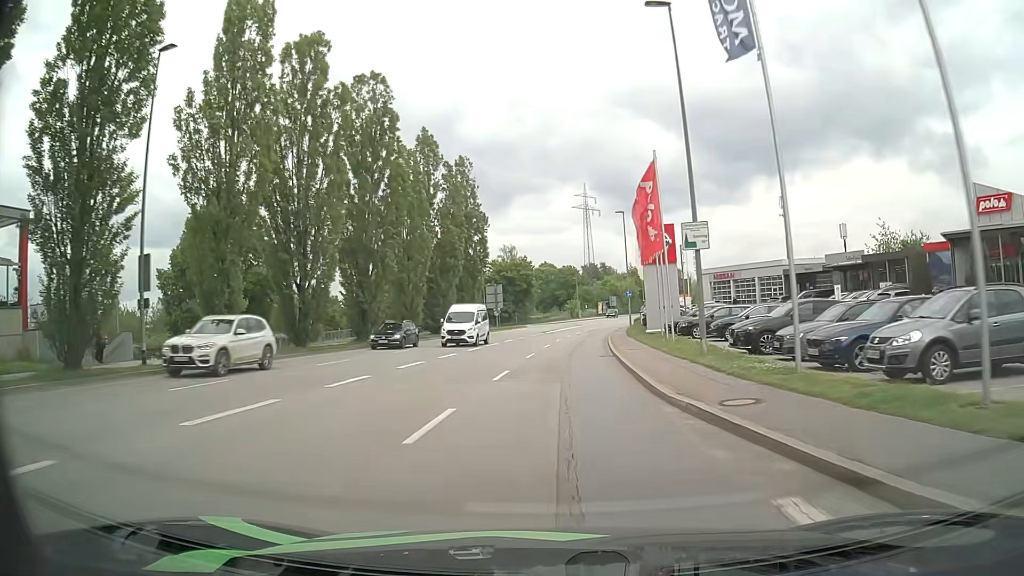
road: tertiary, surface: asphalt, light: Day
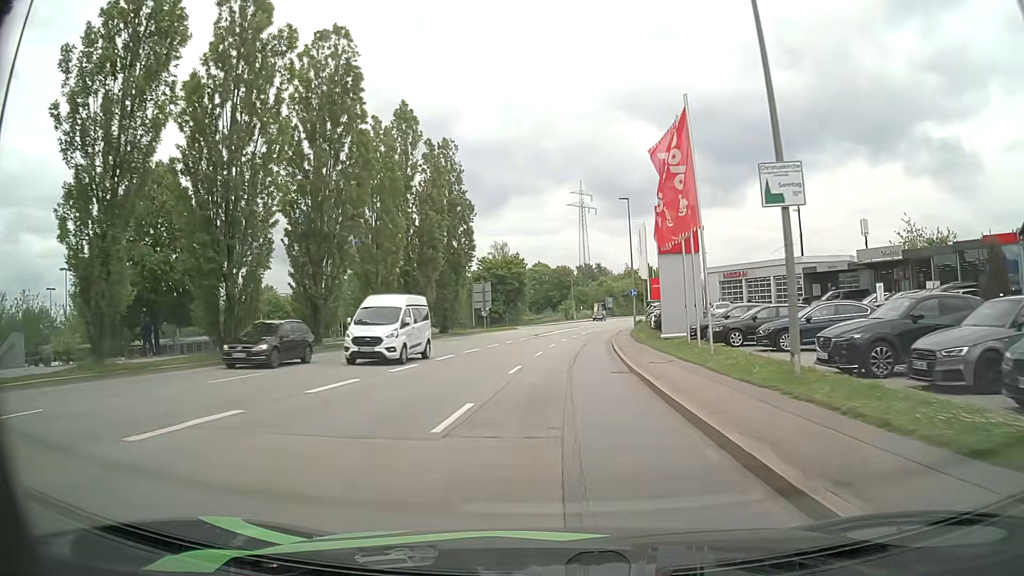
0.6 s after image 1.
(0.0, +7.4) m; +1°
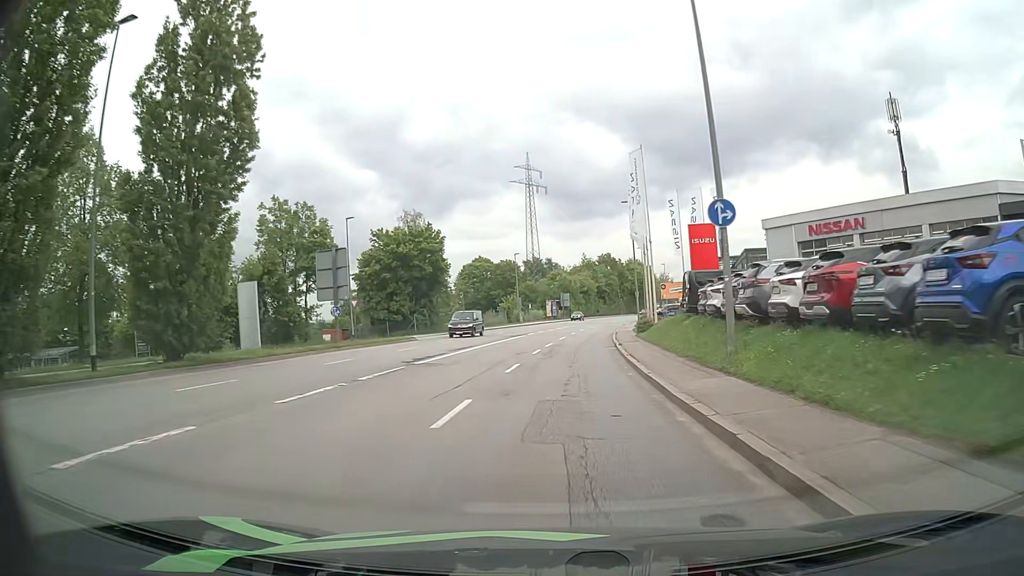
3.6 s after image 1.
(+1.5, +37.3) m; +4°
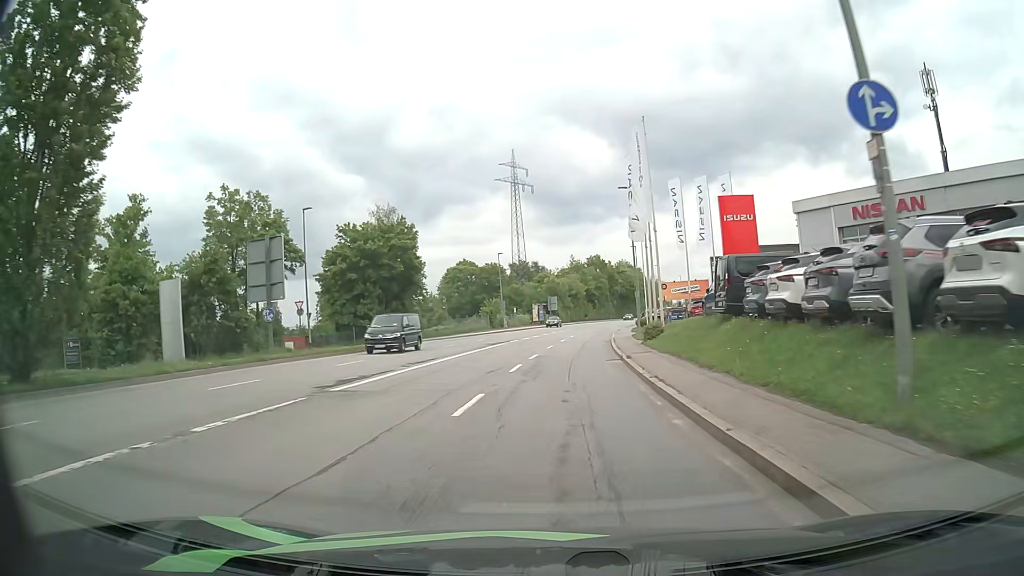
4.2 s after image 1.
(+0.1, +7.5) m; +1°
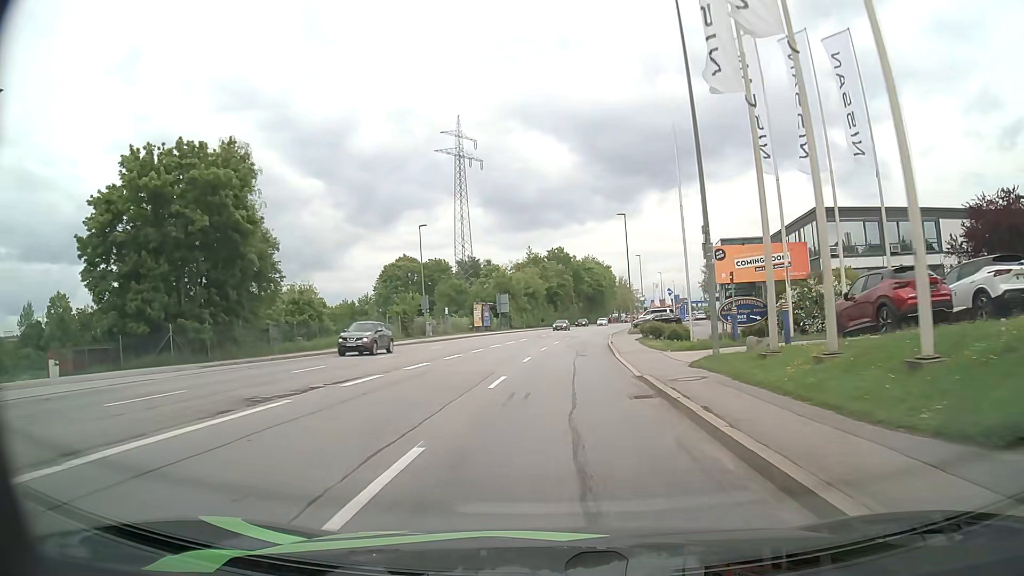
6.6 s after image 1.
(+1.1, +30.3) m; +4°
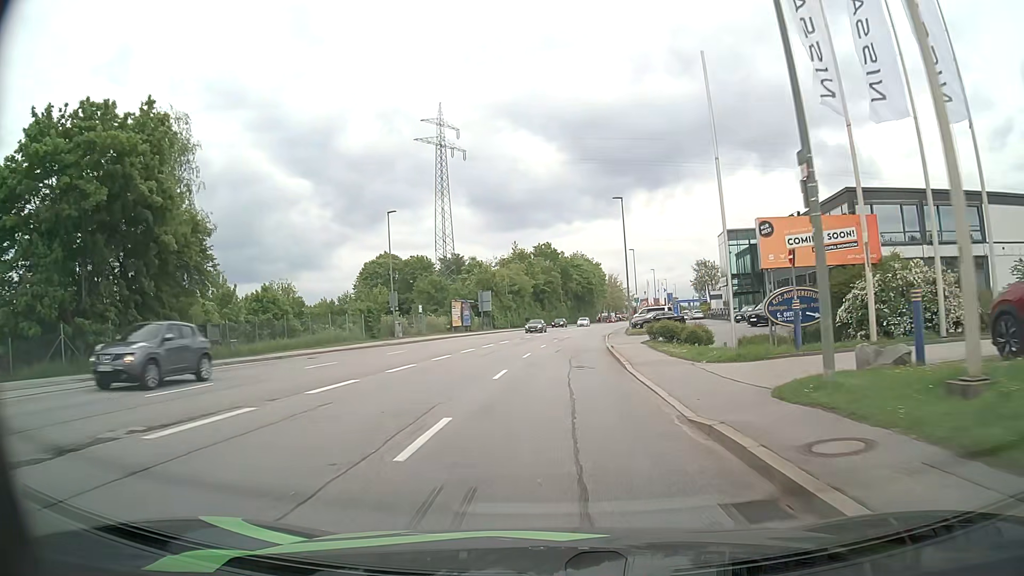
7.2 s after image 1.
(0.0, +7.6) m; +1°
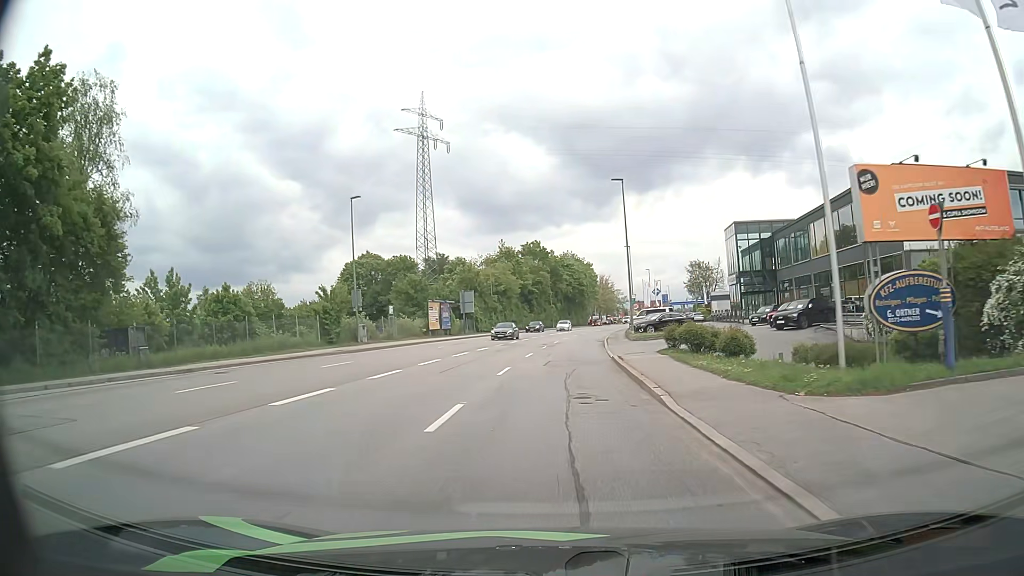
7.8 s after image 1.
(+0.1, +7.6) m; +1°
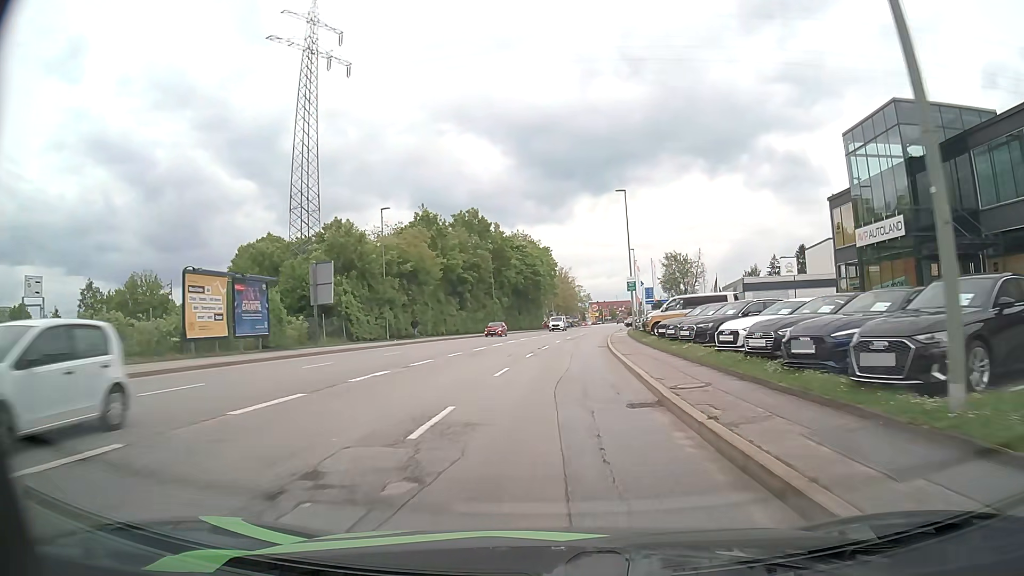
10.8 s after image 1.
(+1.2, +38.0) m; +4°
(0, +10) (0, +20) (+1, +30) (+2, +40) (+2, +50) (+4, +60) (+5, +70) (+6, +80) (+8, +90) (+9, +99) m
